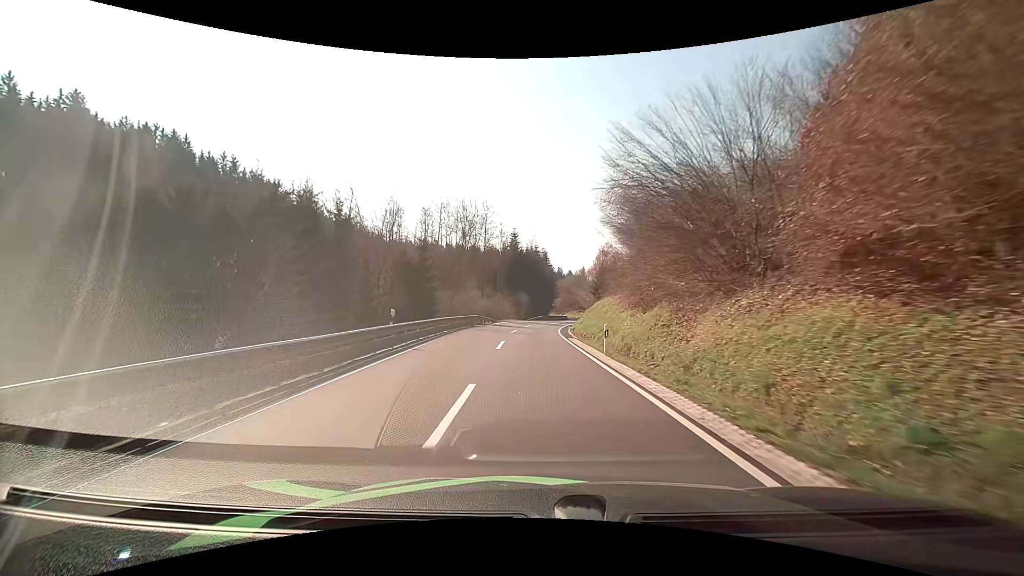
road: secondary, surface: asphalt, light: Day
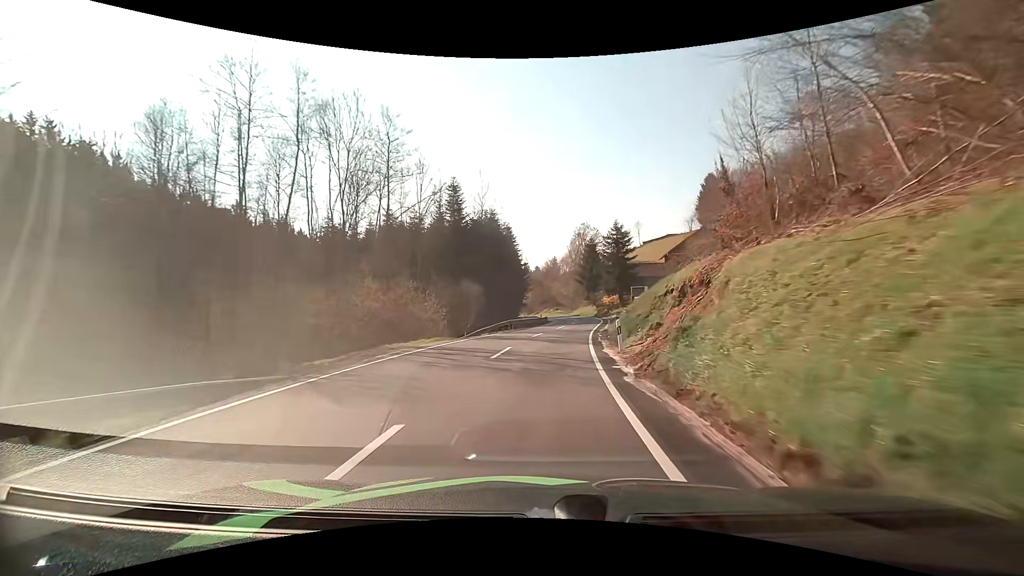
(+0.5, +39.2) m; +4°
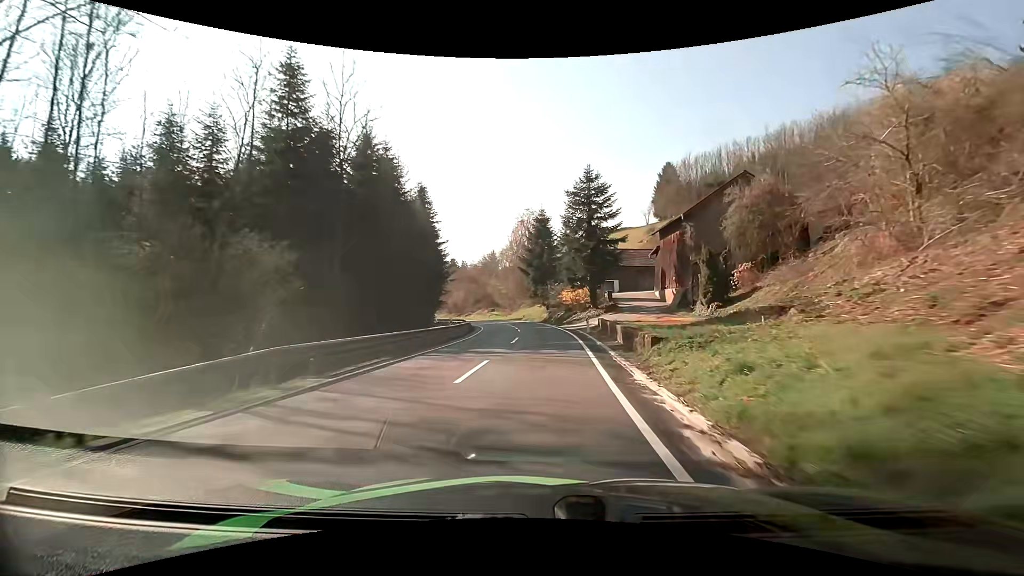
(+1.3, +28.1) m; +6°
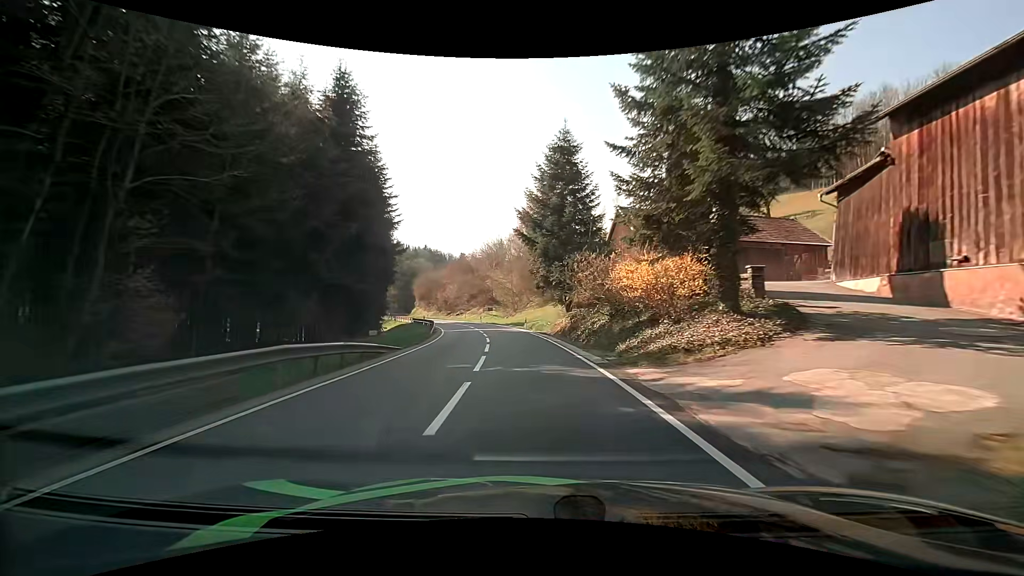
(+0.4, +28.3) m; -1°
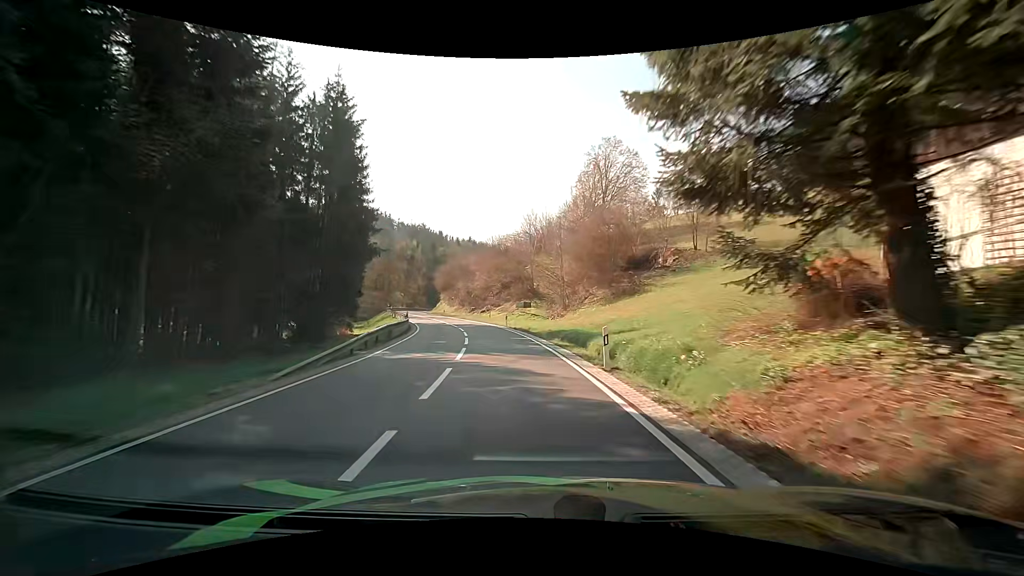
(-1.3, +28.0) m; -6°
(0, +10) (-1, +20) (-3, +30) (-5, +40) (-7, +49) (-10, +59) (-14, +68) (-17, +78) (-21, +87) (-23, +97) m
